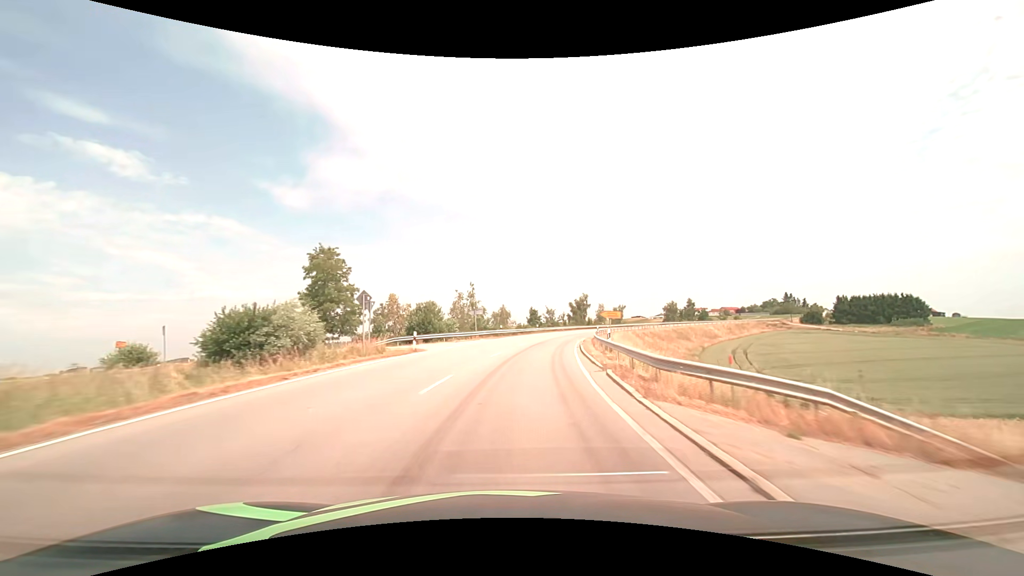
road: secondary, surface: asphalt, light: Day
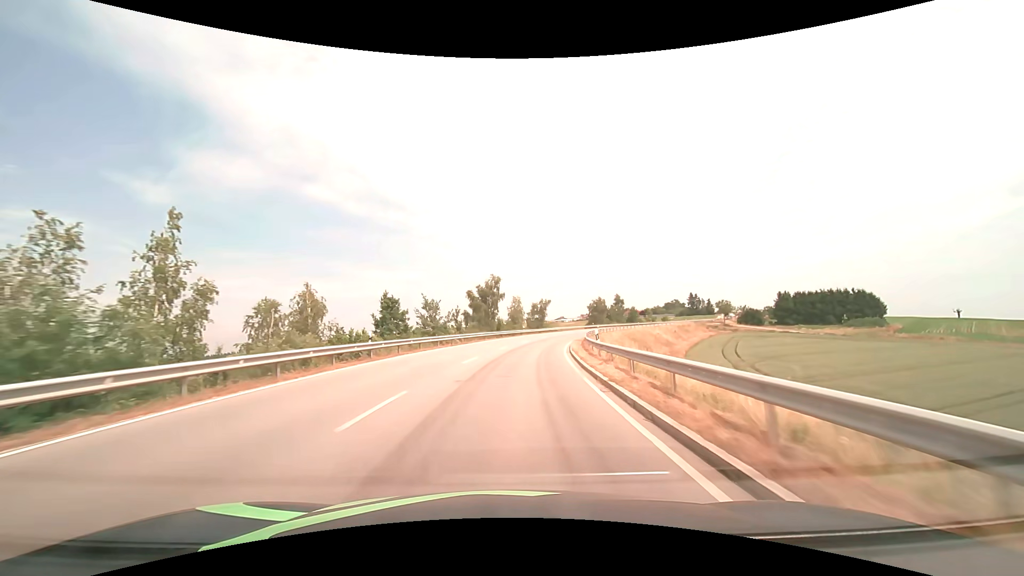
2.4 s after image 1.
(+6.0, +50.2) m; +12°
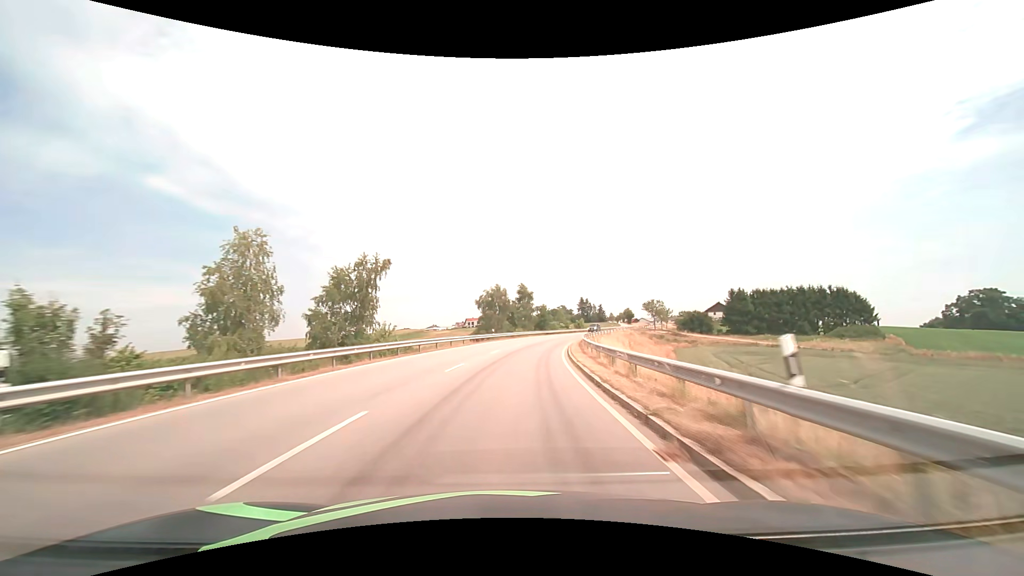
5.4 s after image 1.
(+7.7, +61.4) m; +14°
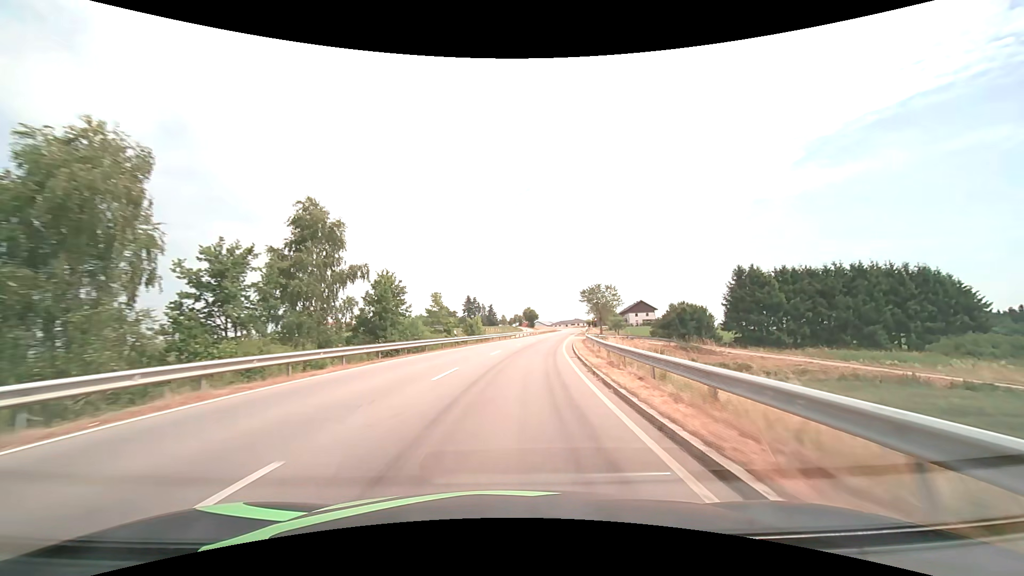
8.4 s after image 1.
(+7.9, +61.8) m; +14°
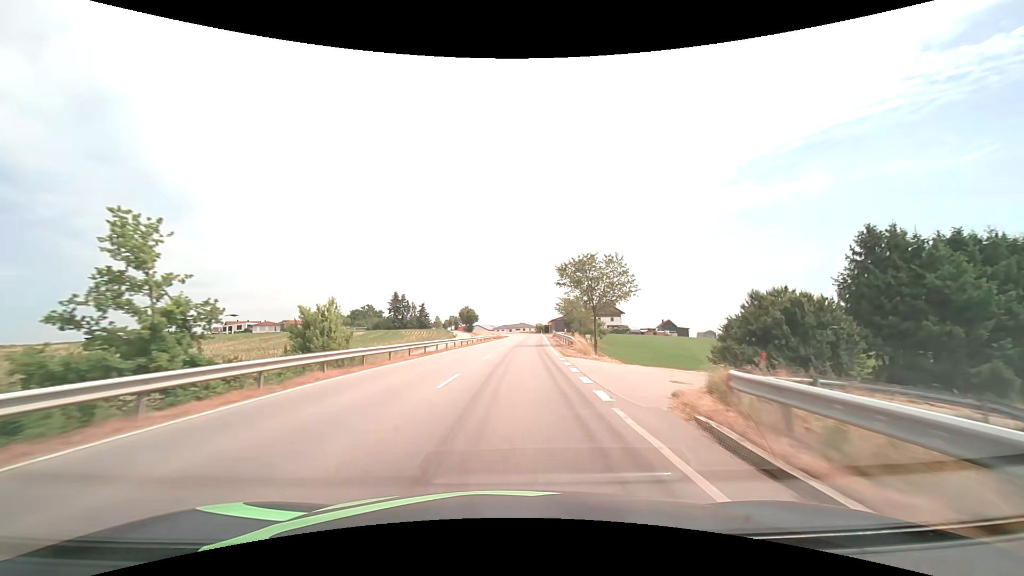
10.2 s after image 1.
(+2.5, +37.6) m; +7°
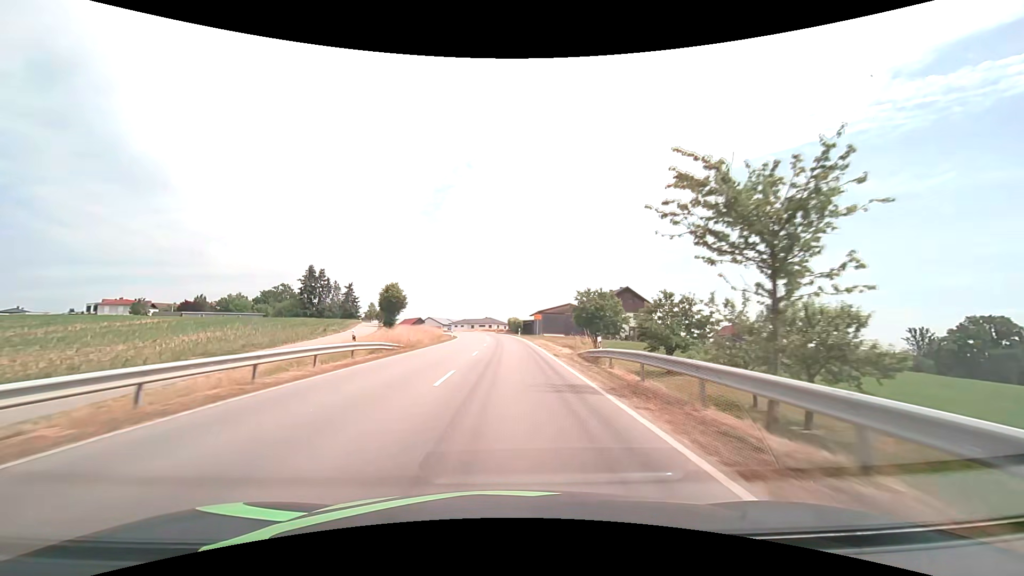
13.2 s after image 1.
(+2.6, +59.7) m; +4°
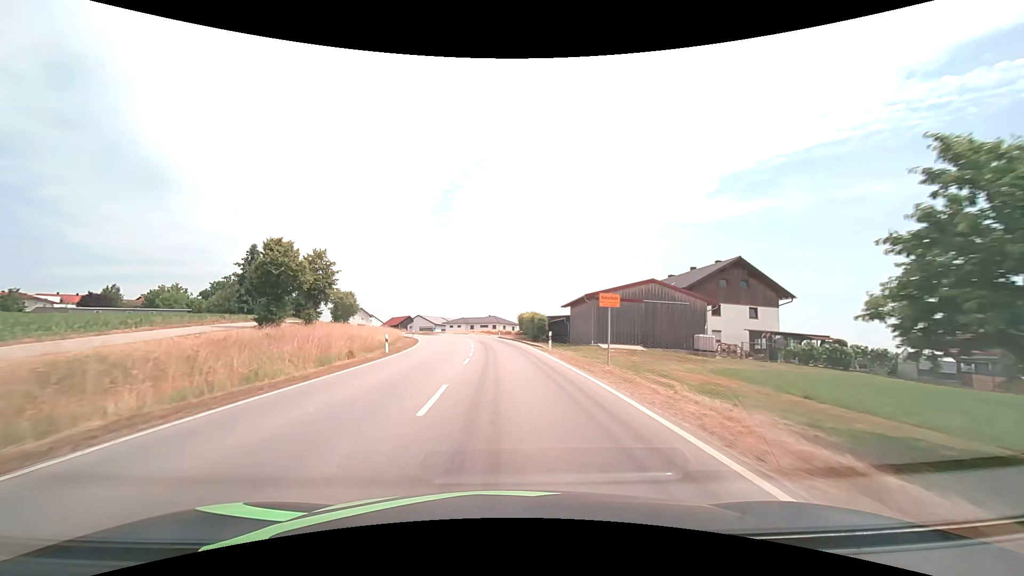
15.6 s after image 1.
(-0.2, +39.2) m; -1°
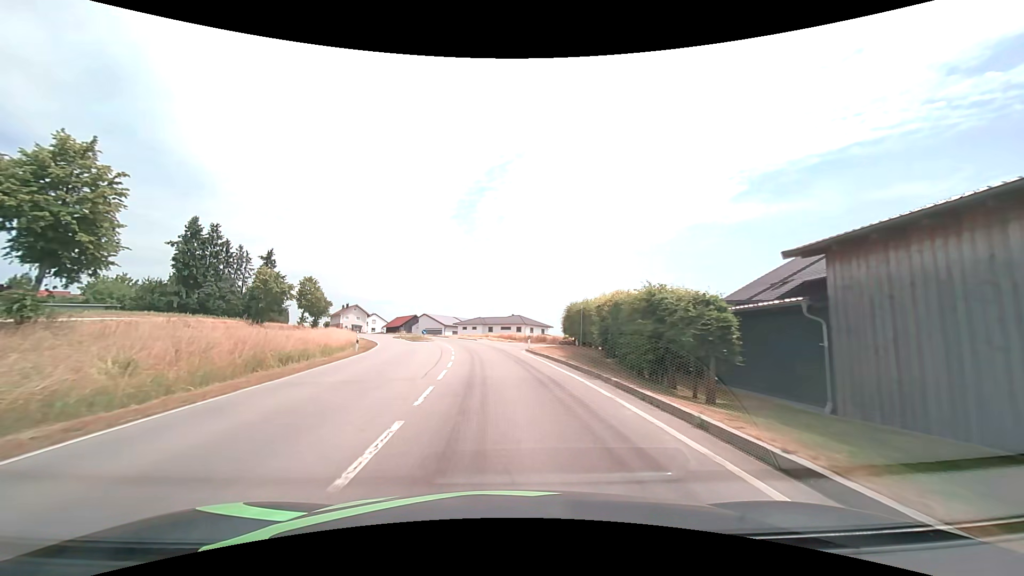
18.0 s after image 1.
(-0.7, +32.0) m; -3°
(0, +10) (-1, +20) (-1, +30) (-3, +40) (-4, +50) (-6, +59) (-9, +69) (-13, +78) (-17, +88) (-22, +96) m
